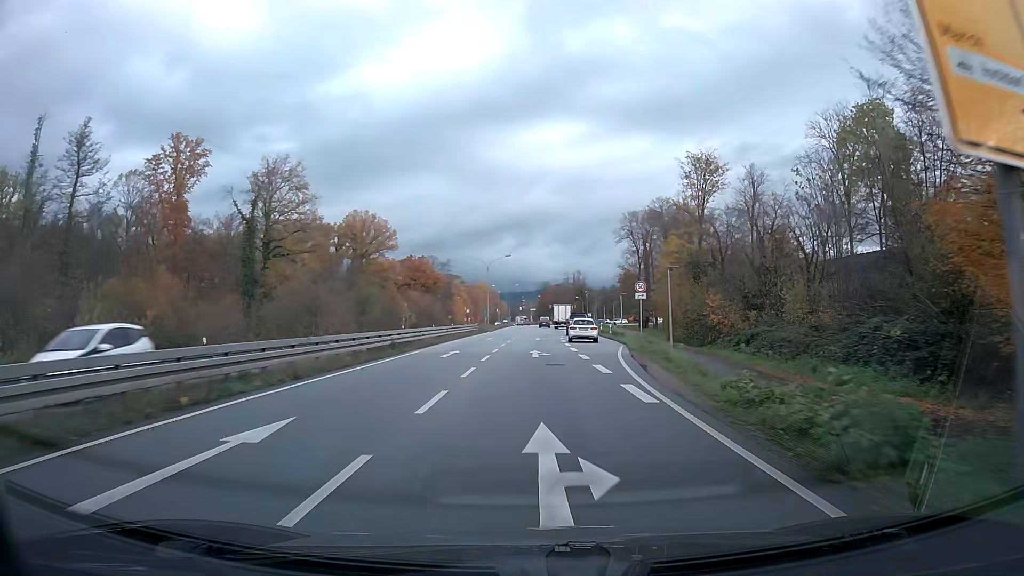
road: primary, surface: asphalt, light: Day
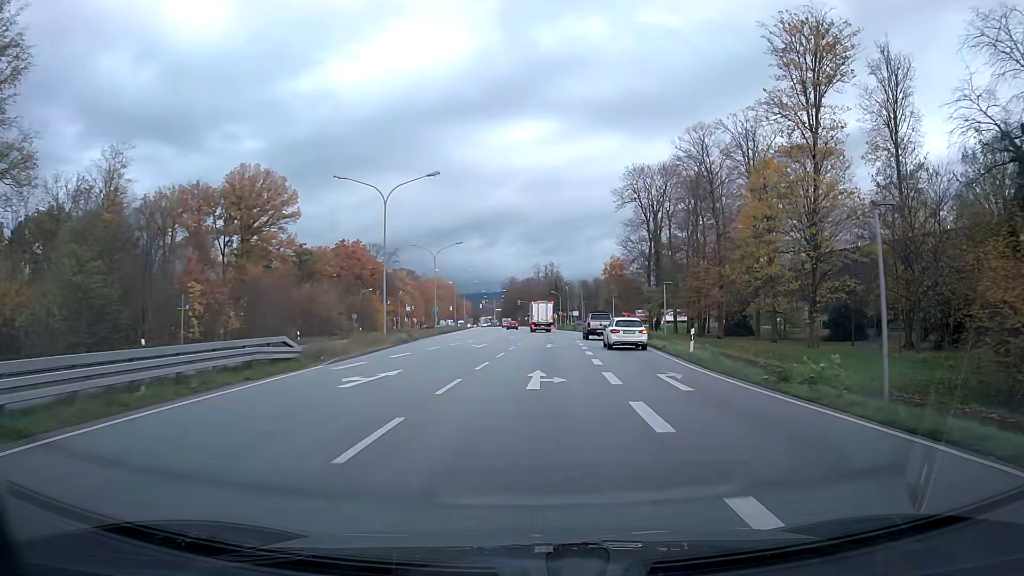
(+1.1, +51.0) m; +4°
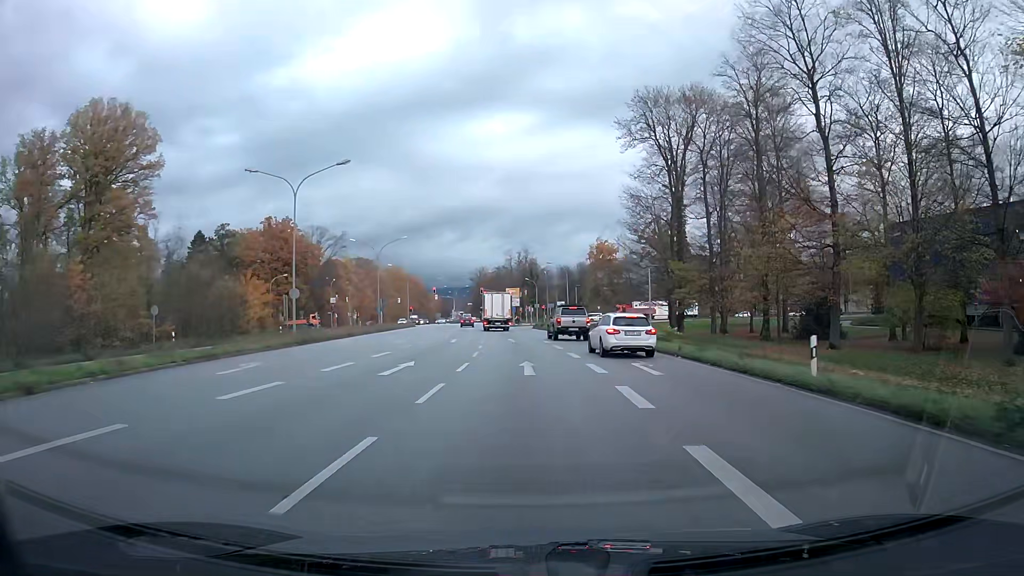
(+0.7, +37.2) m; +1°
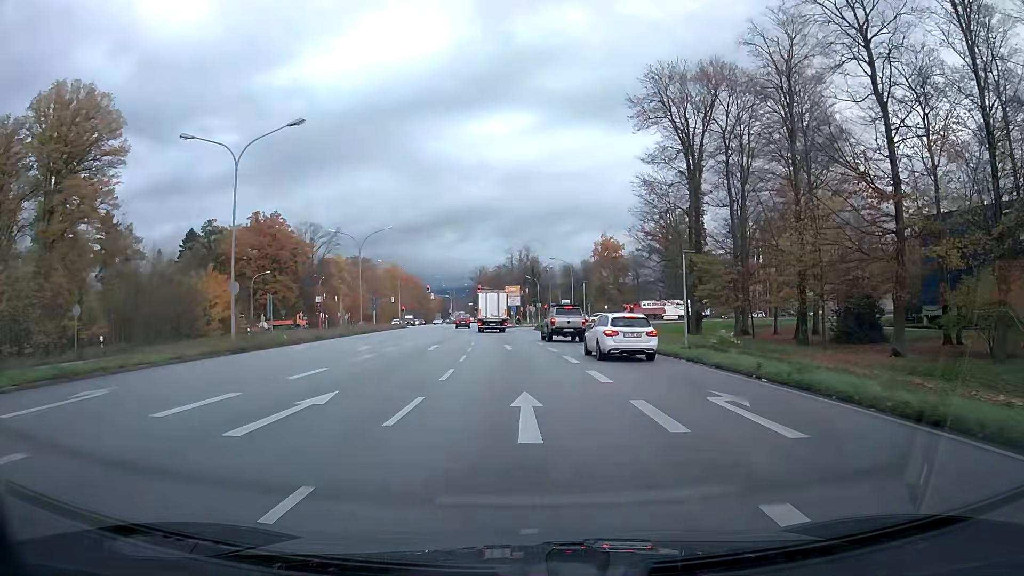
(0.0, +8.1) m; 0°
